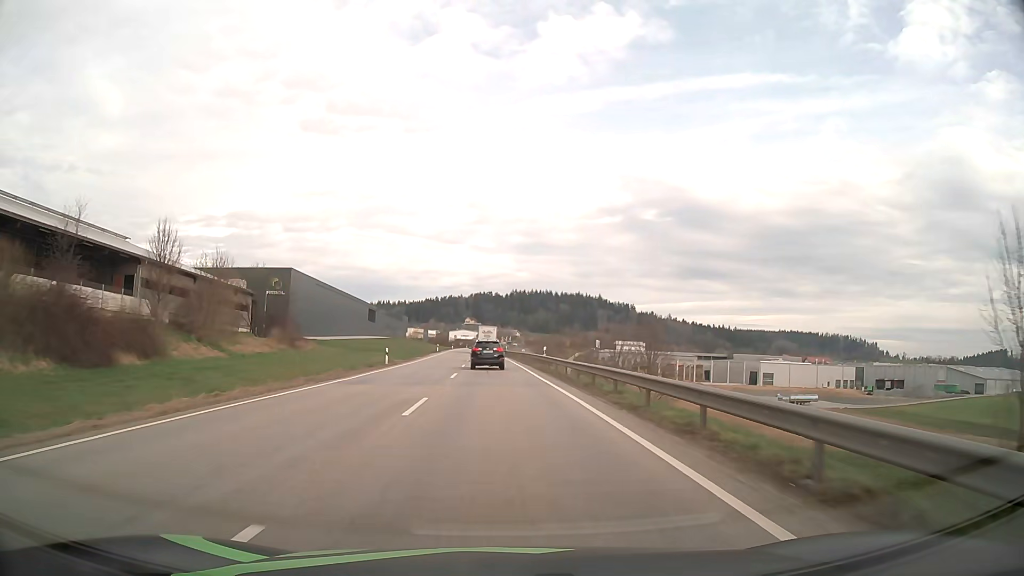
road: primary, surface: asphalt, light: Day
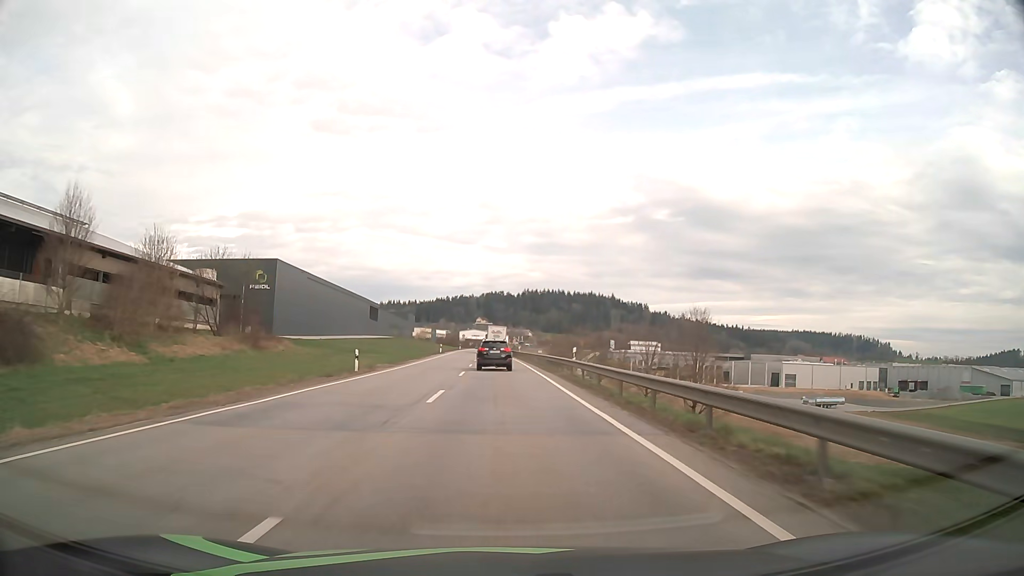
(-0.1, +11.8) m; -1°
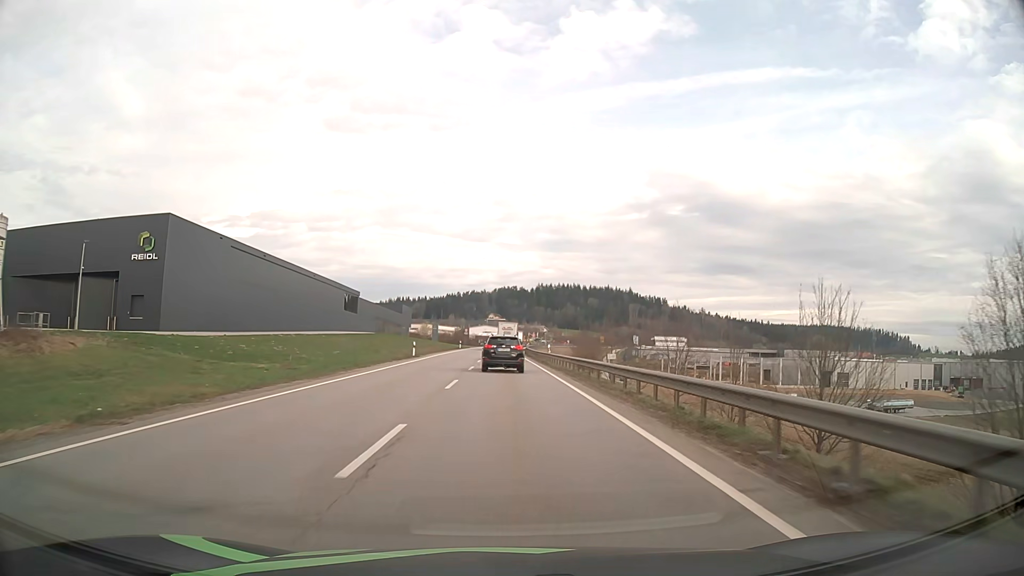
(-0.5, +34.6) m; -1°
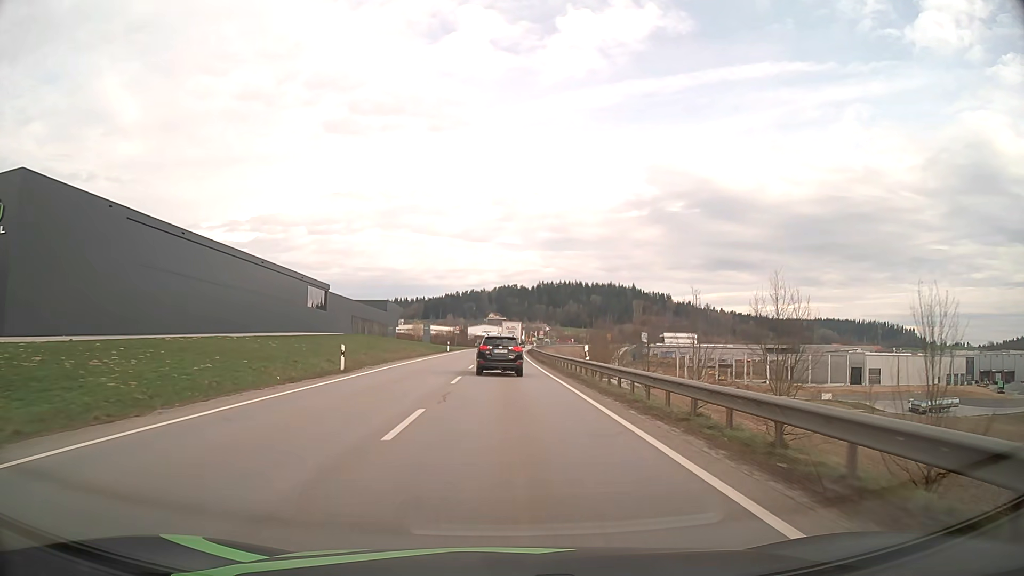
(0.0, +21.6) m; 0°
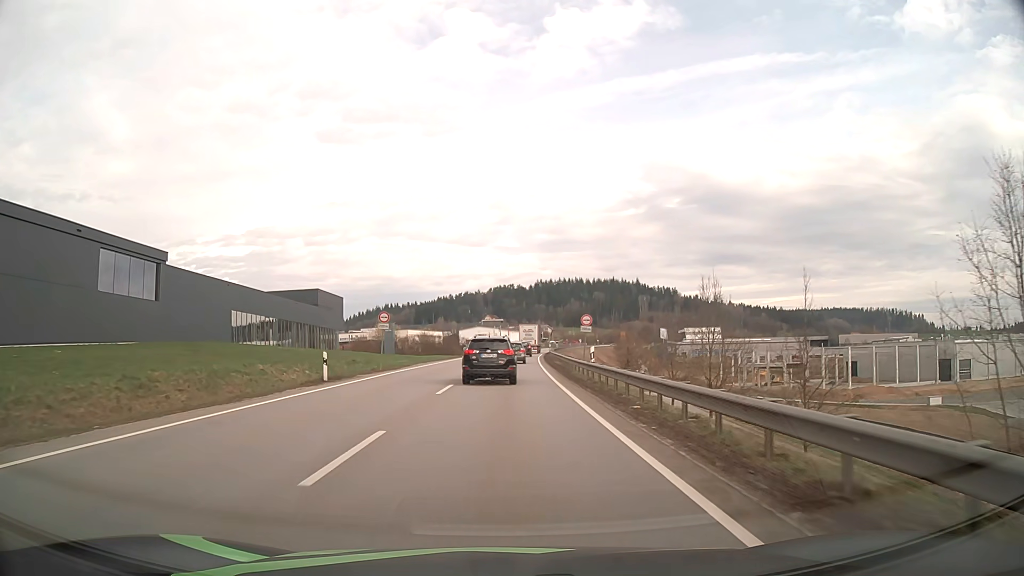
(0.0, +50.9) m; 0°
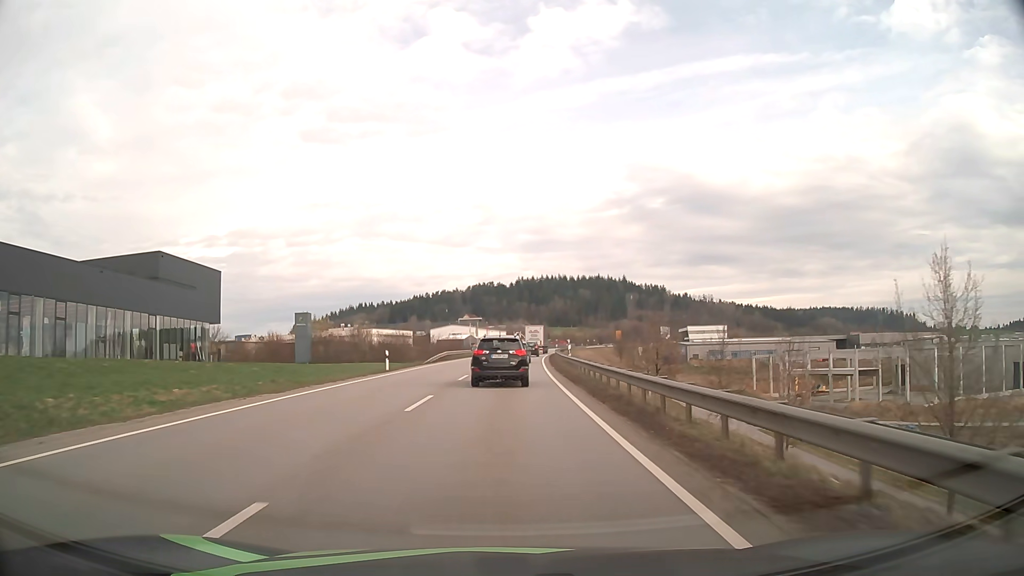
(+0.5, +40.8) m; +2°
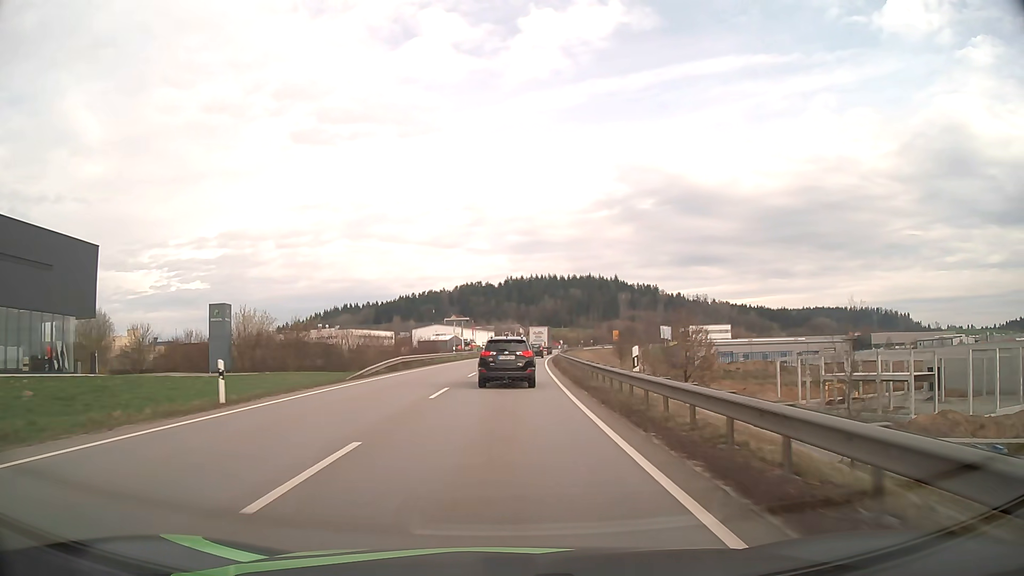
(+0.2, +20.5) m; +1°
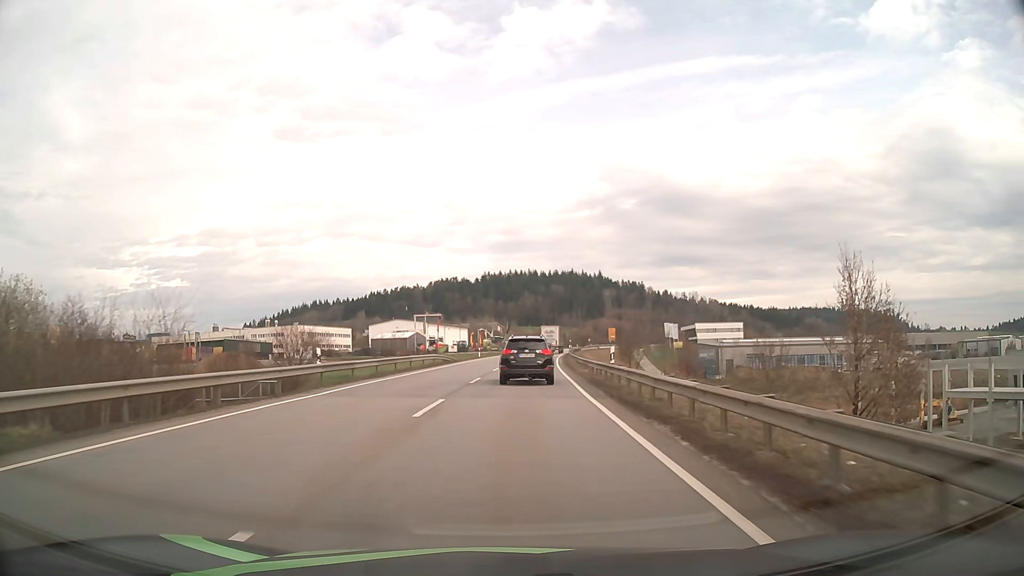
(+0.7, +41.0) m; +2°
(0, +10) (0, +20) (0, +30) (+1, +40) (+2, +50) (+2, +60) (+3, +70) (+4, +80) (+5, +90) (+6, +100) m
